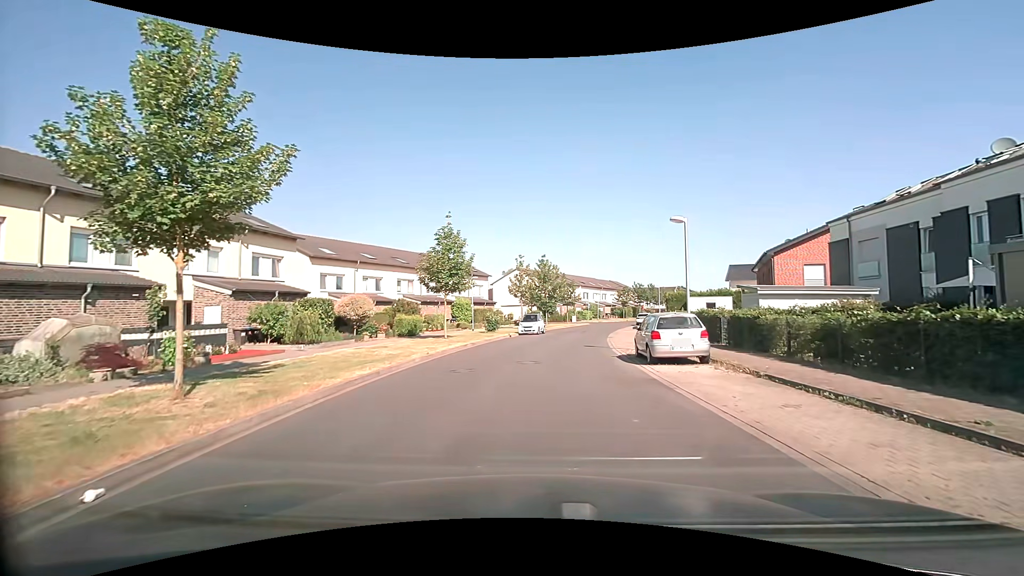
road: residential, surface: paved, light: Day
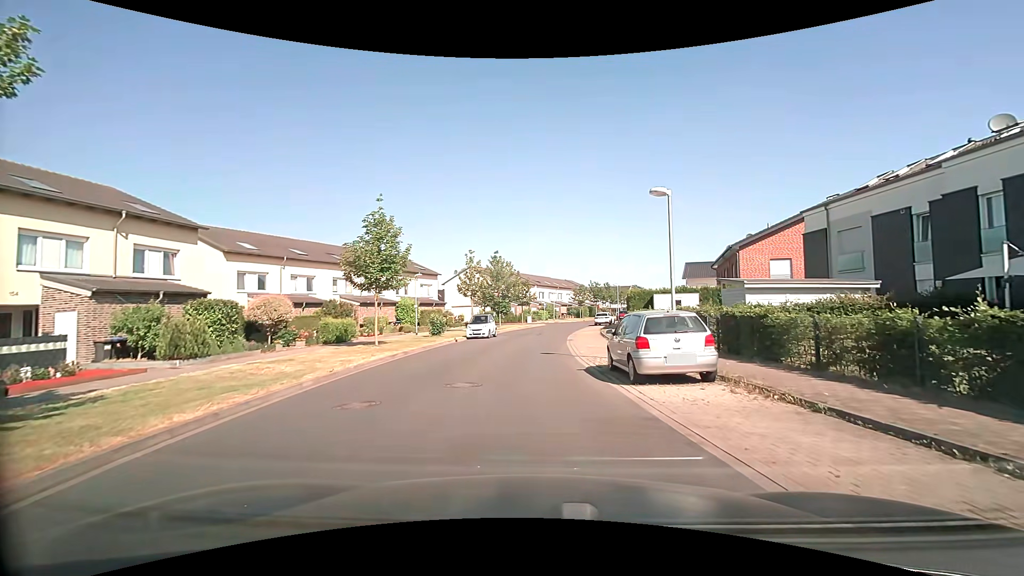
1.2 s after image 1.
(+0.2, +4.2) m; +5°
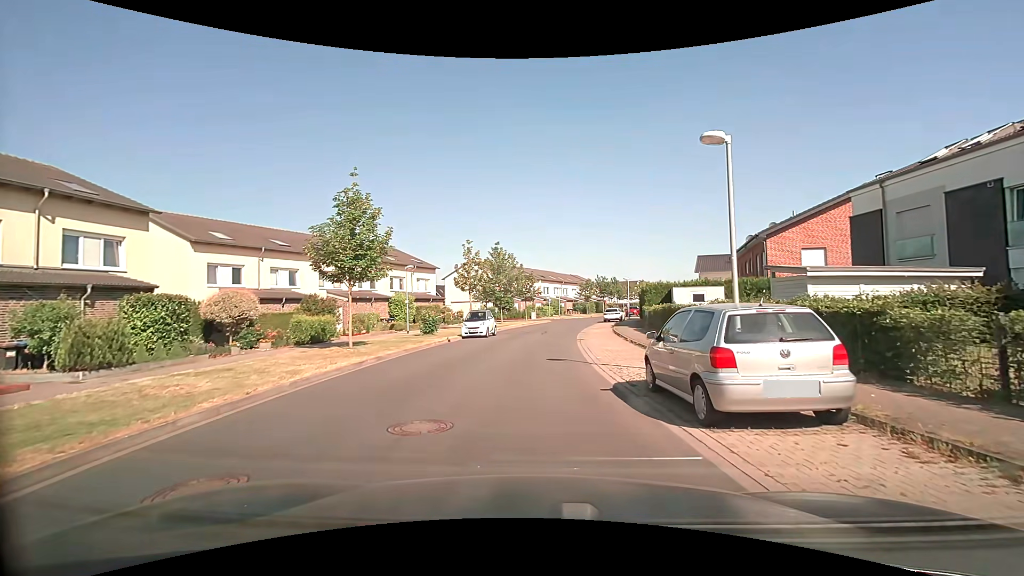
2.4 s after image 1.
(+0.1, +3.9) m; +1°
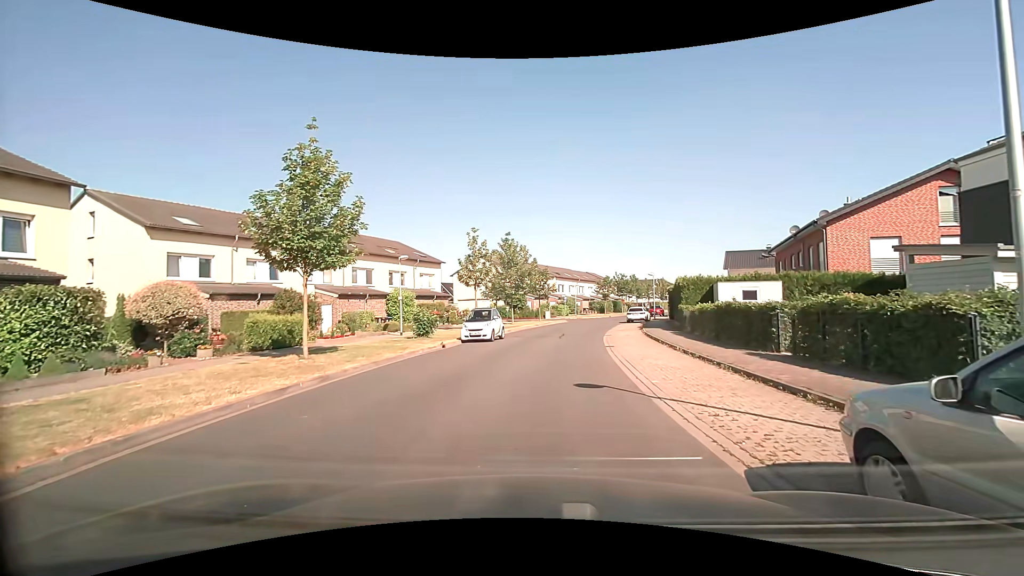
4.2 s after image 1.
(-0.1, +5.1) m; -2°
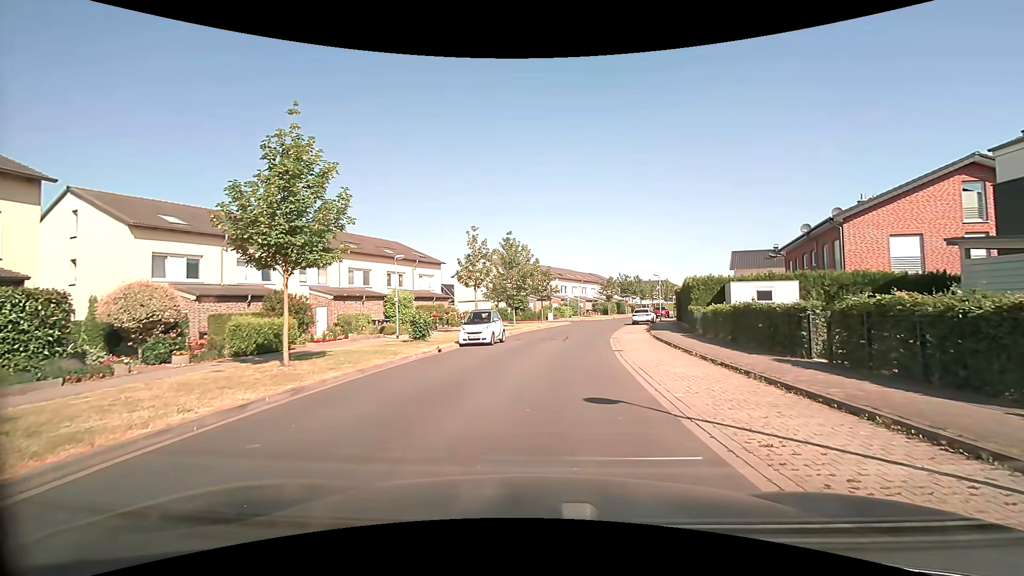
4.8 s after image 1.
(0.0, +1.3) m; 0°
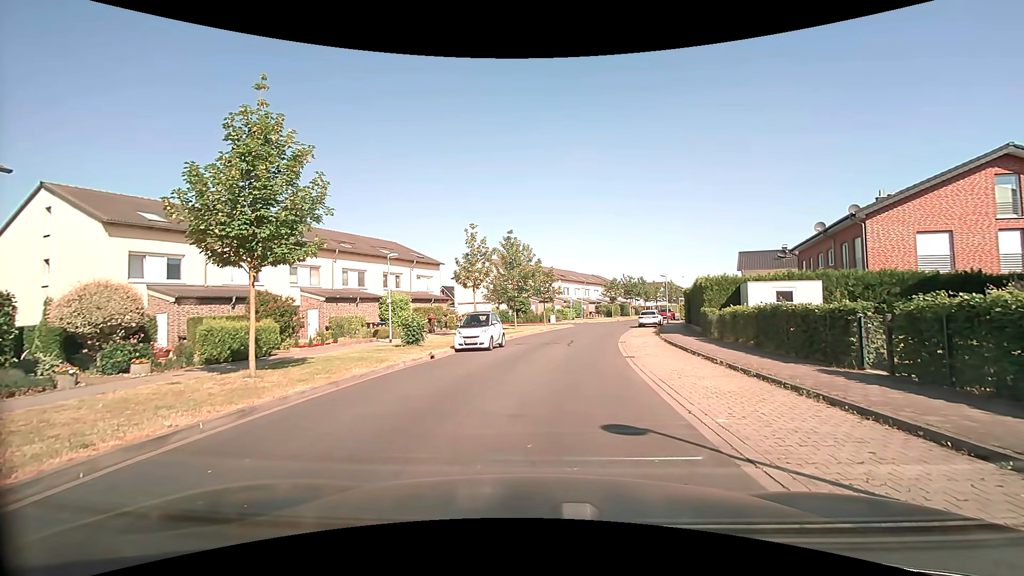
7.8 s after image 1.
(0.0, +1.7) m; -1°
